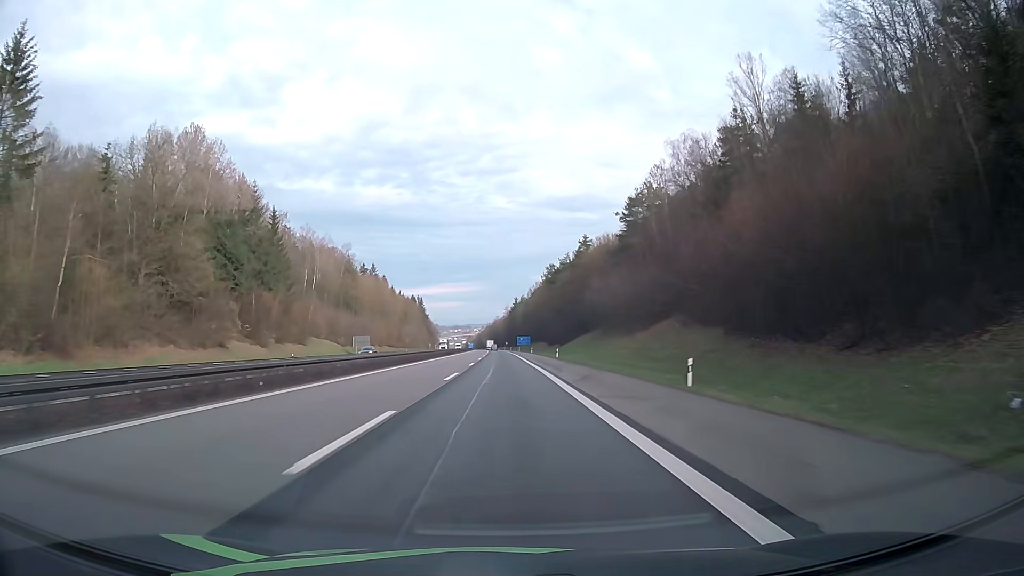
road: motorway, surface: asphalt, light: Day
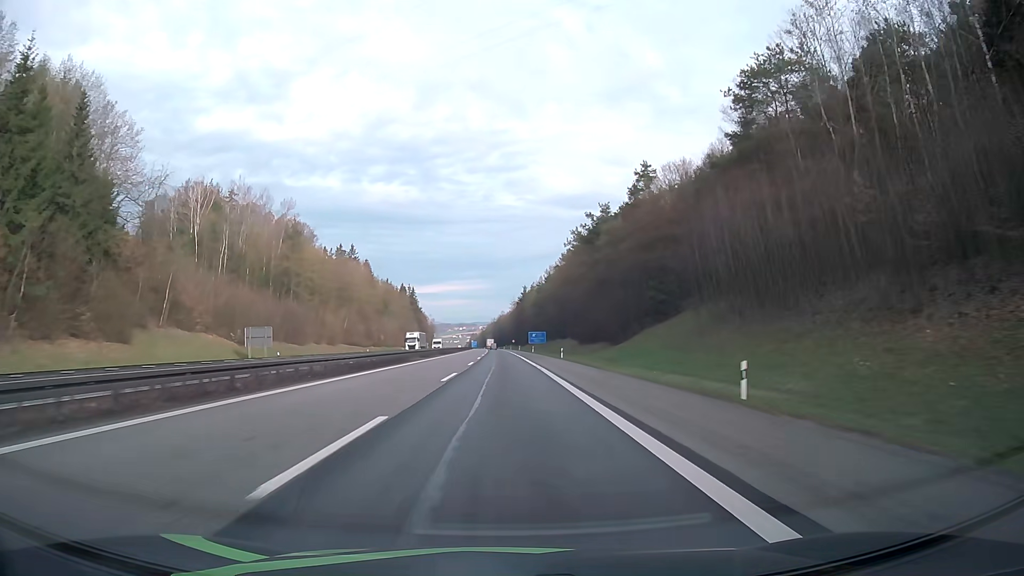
(-0.3, +55.4) m; 0°
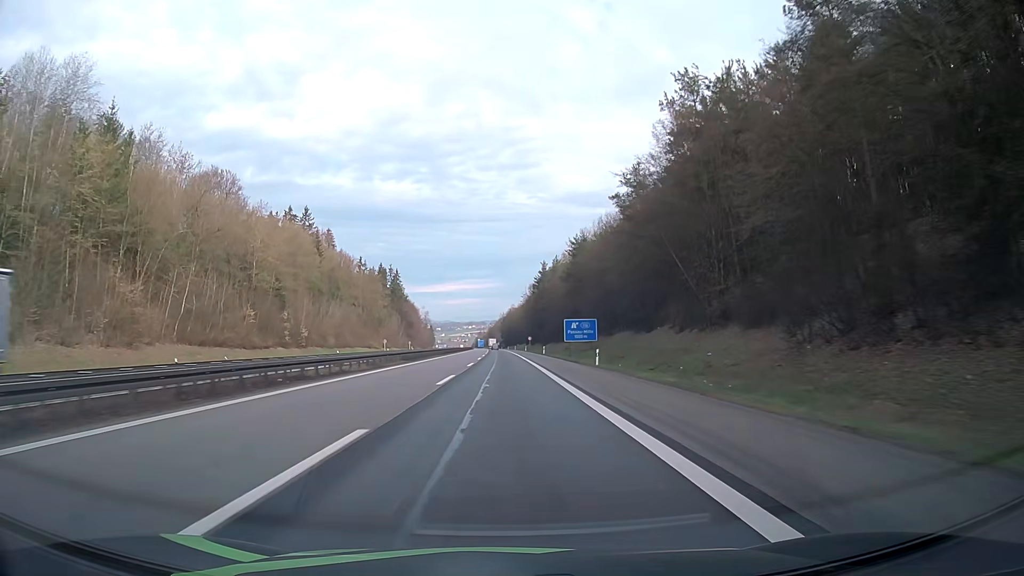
(-0.6, +73.7) m; -1°
(0, +10) (0, +20) (0, +30) (0, +40) (0, +50) (0, +60) (0, +70) (-1, +80) (-1, +90) (-1, +100) m
